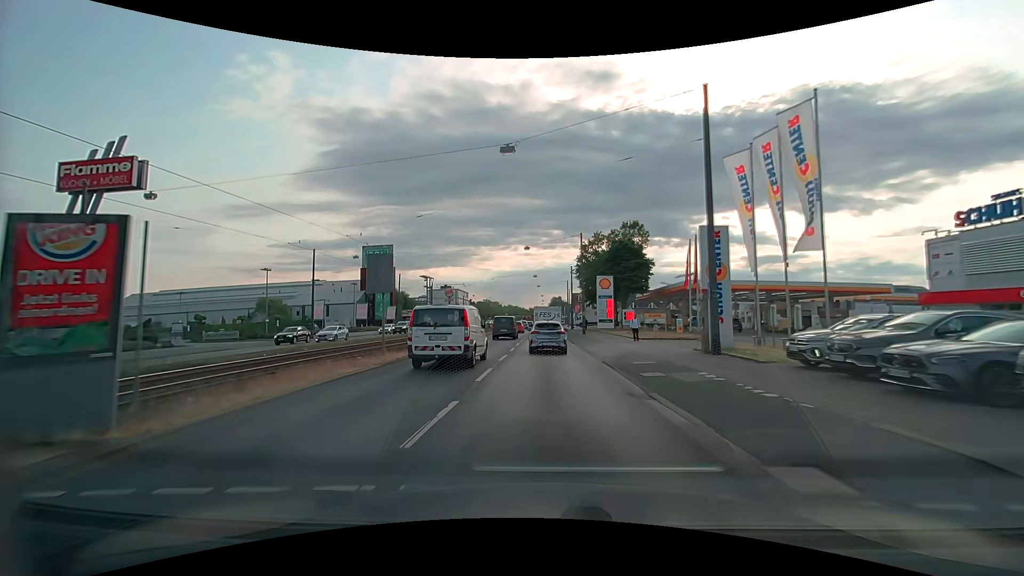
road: primary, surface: asphalt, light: Day
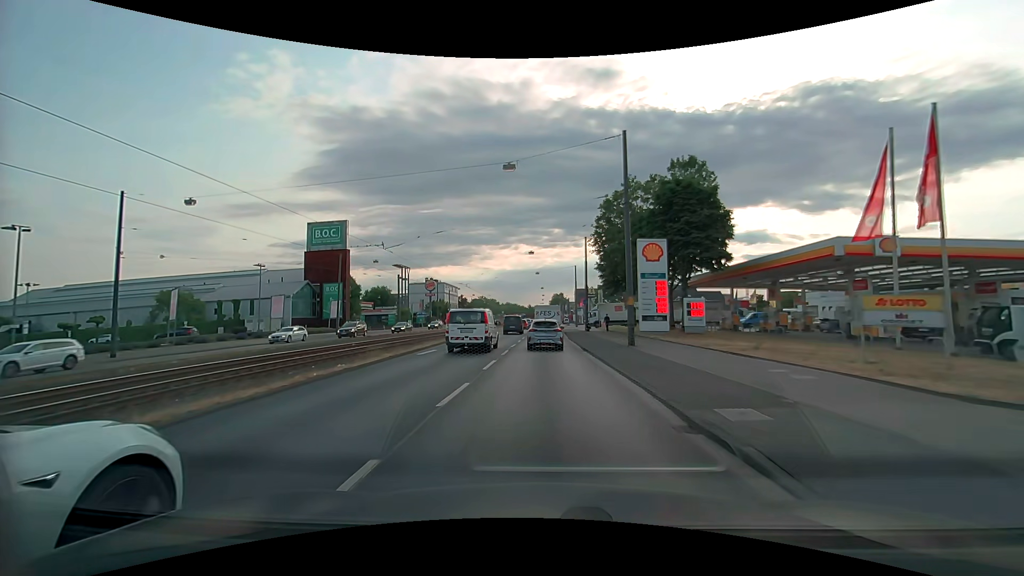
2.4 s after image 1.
(+0.1, +28.1) m; 0°
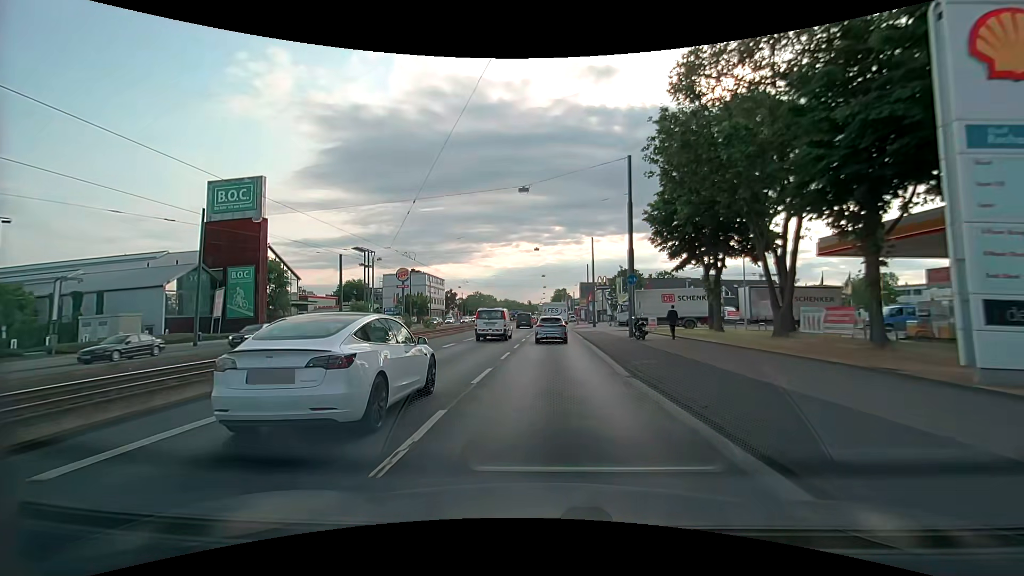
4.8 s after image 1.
(+0.1, +27.8) m; 0°
